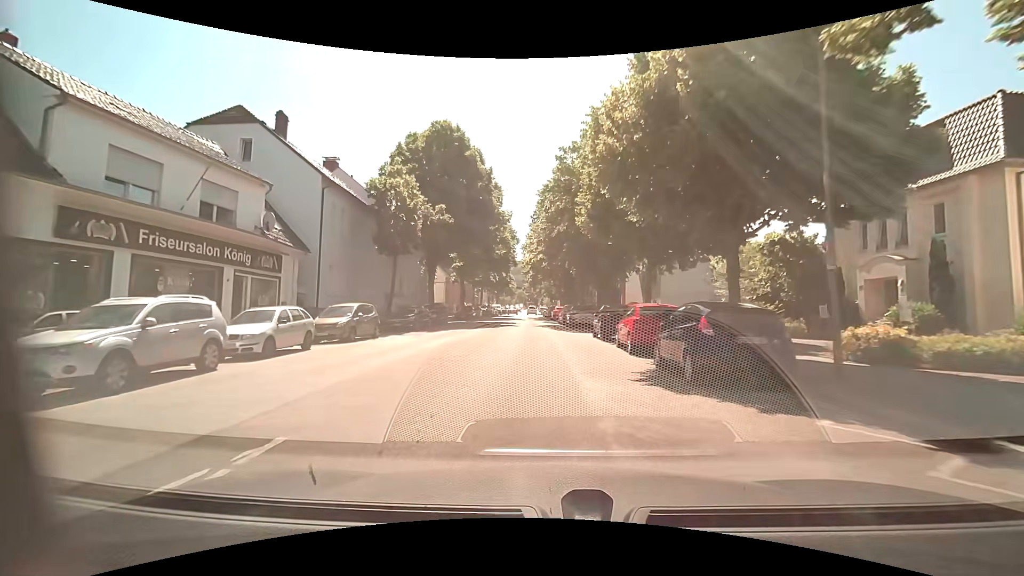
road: unclassified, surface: asphalt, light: Day
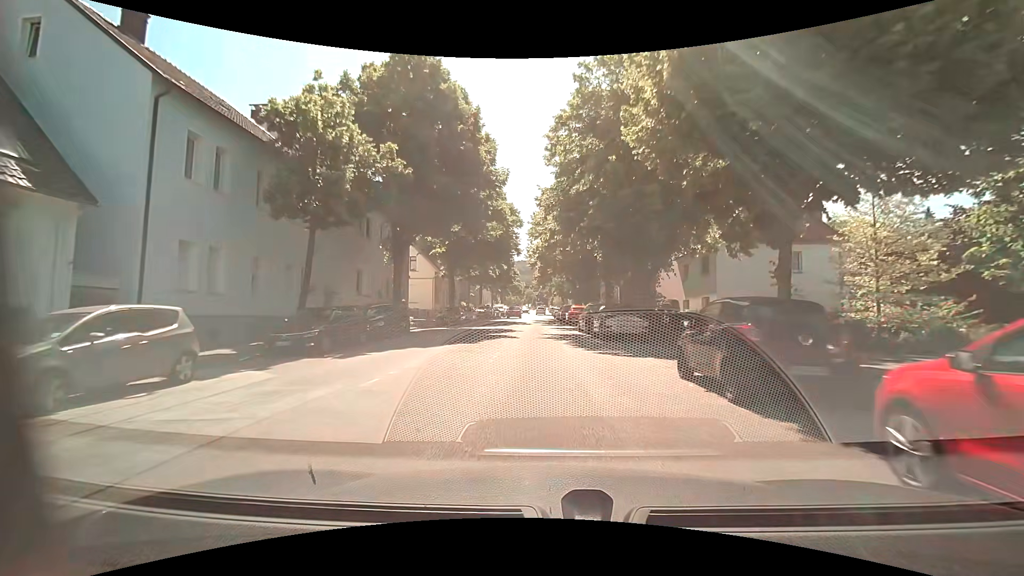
(-0.1, +13.0) m; -1°
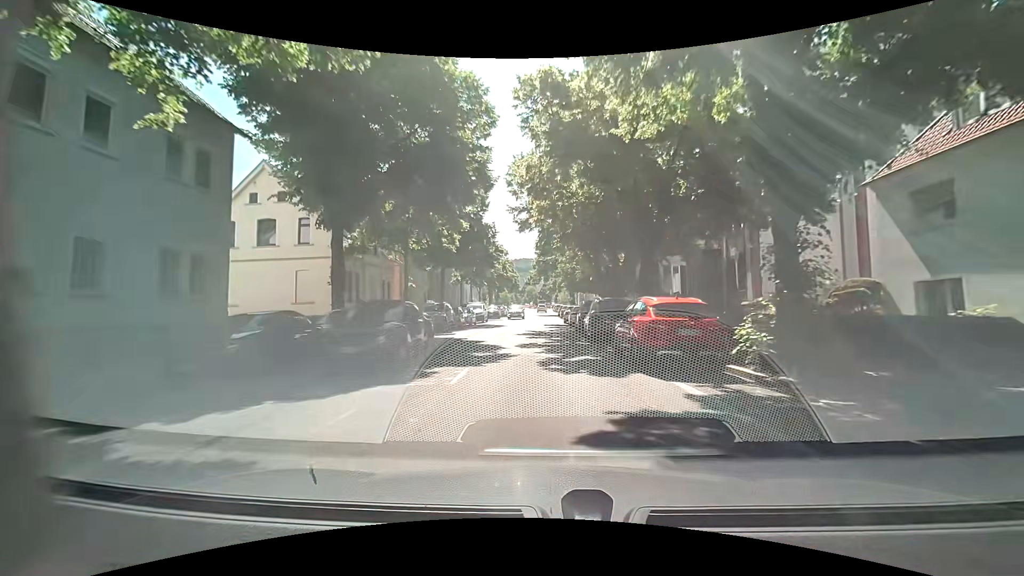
(0.0, +27.0) m; +1°
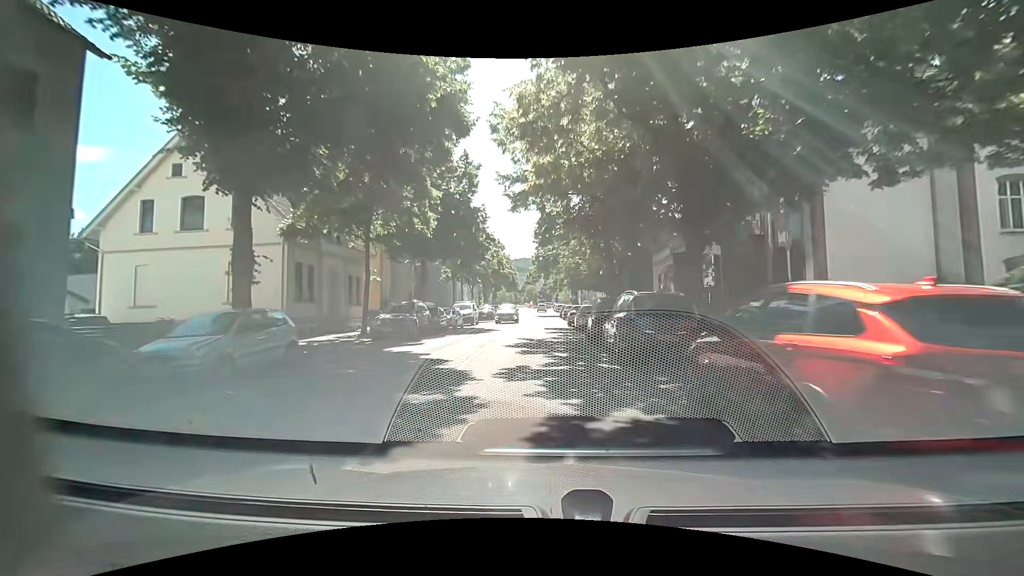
(-0.1, +6.8) m; -1°
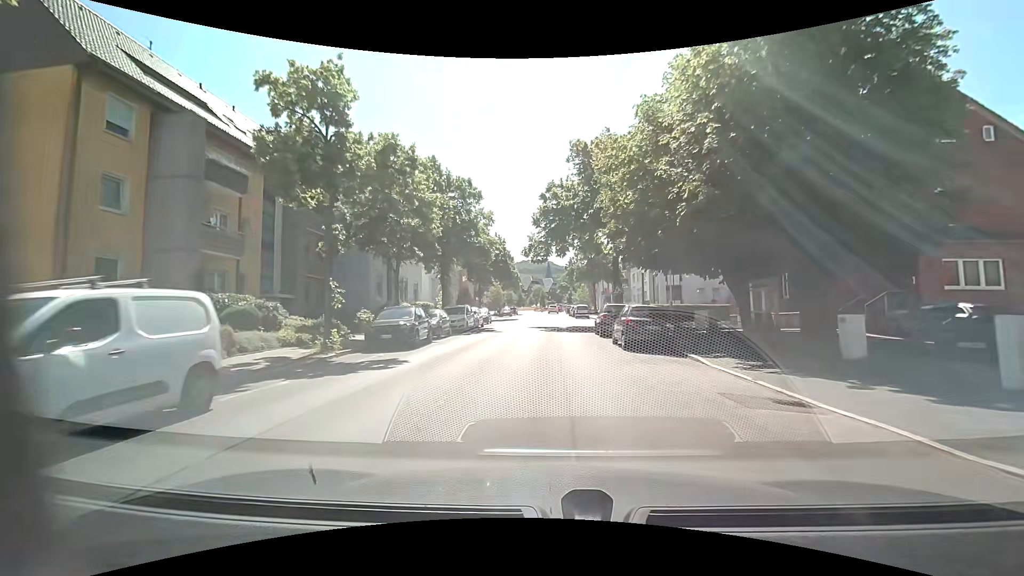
(-0.1, +34.0) m; 0°
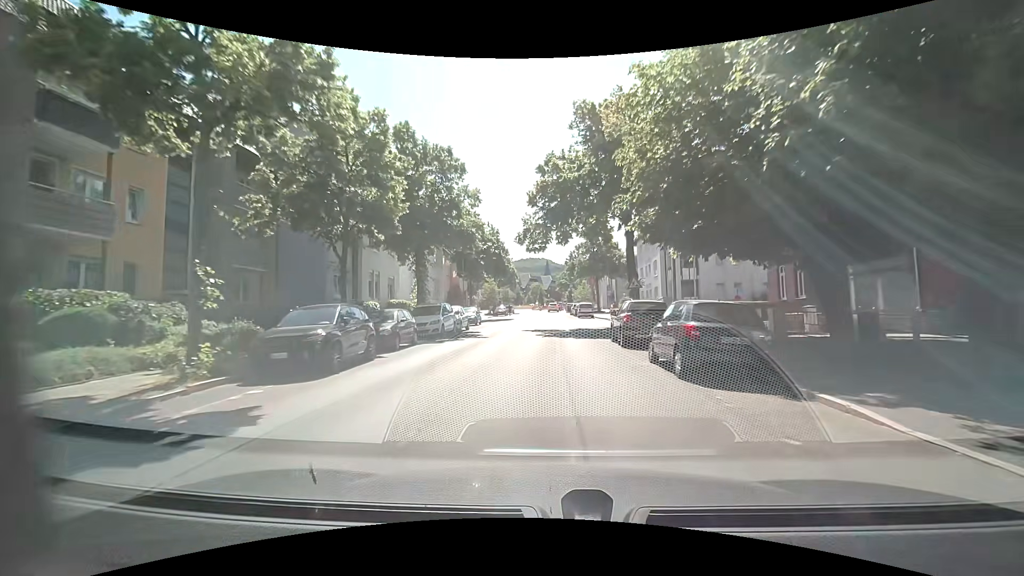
(0.0, +6.9) m; 0°
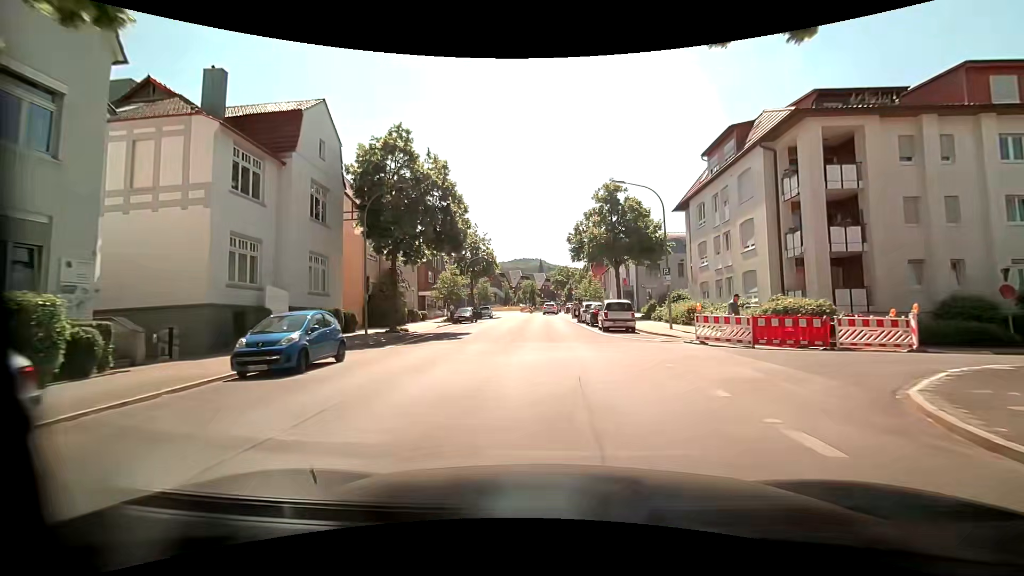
(+0.3, +27.3) m; +1°
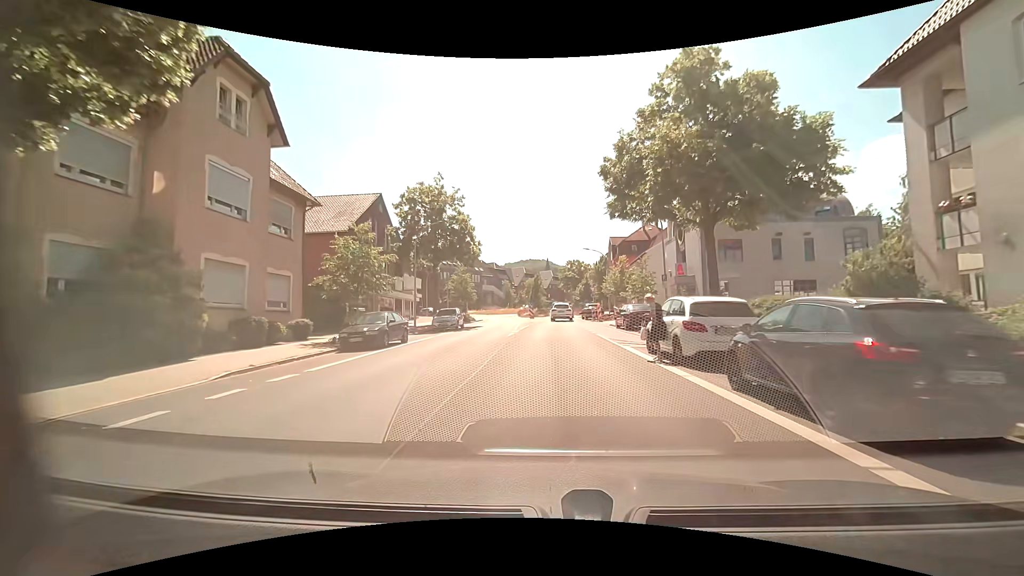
(0.0, +25.5) m; -1°
